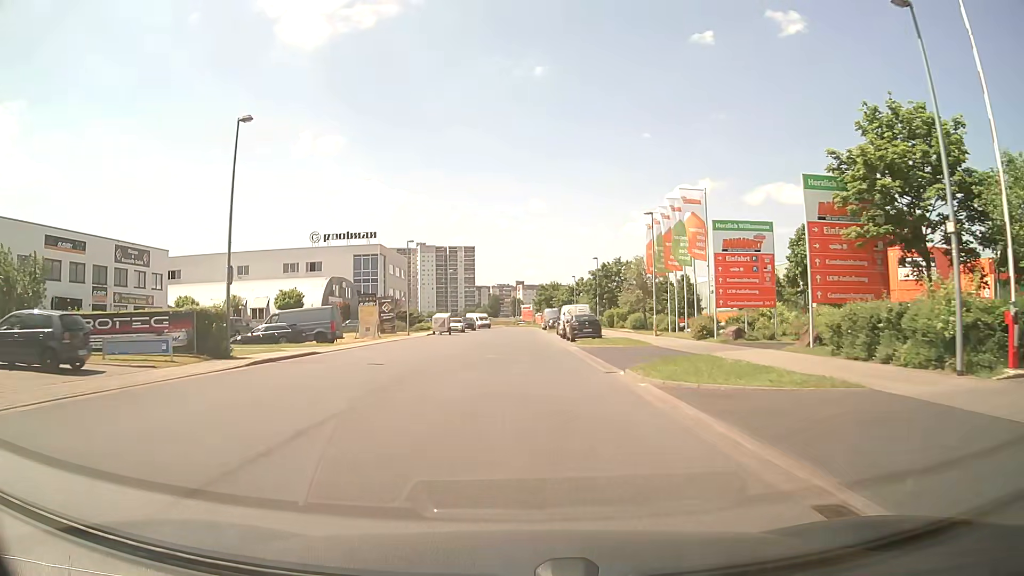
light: Day
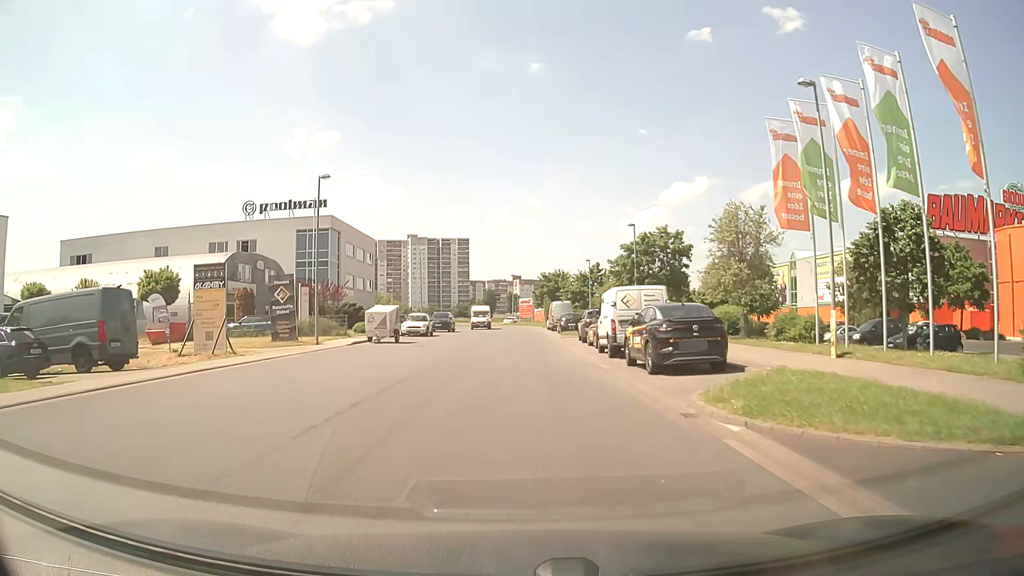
(+0.1, +23.5) m; 0°
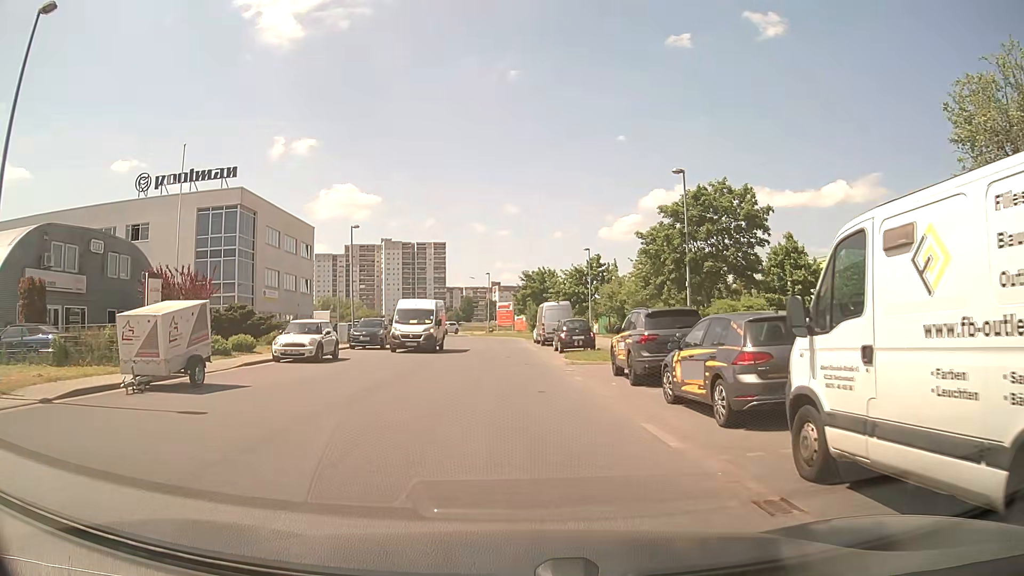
(+0.4, +19.2) m; +2°
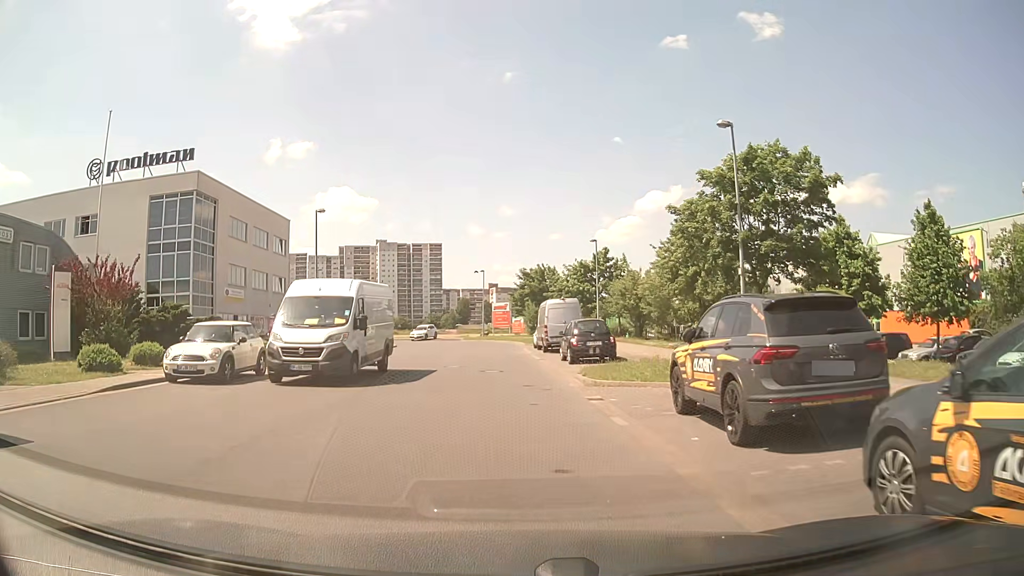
(+0.1, +7.3) m; +1°
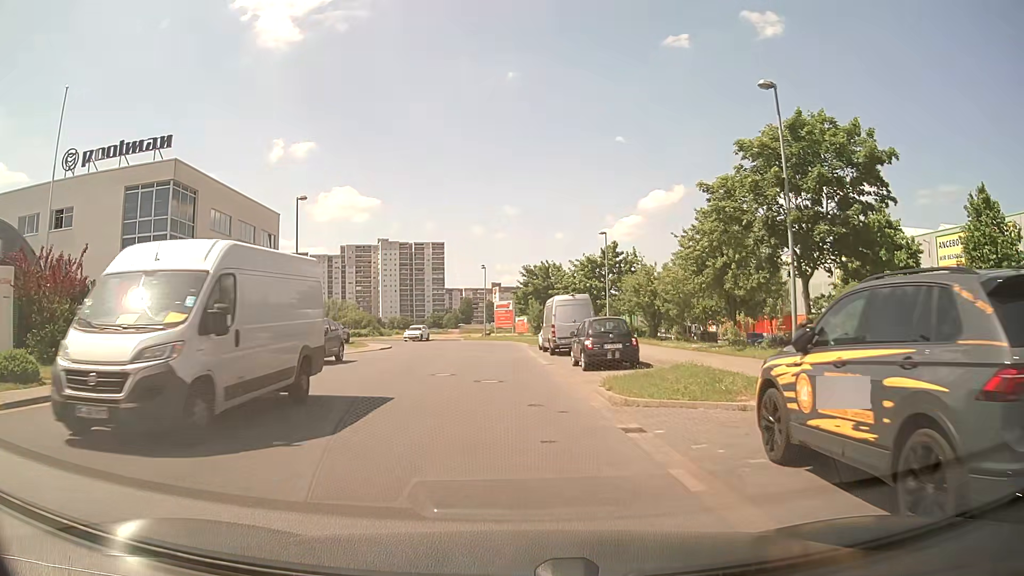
(0.0, +3.8) m; 0°
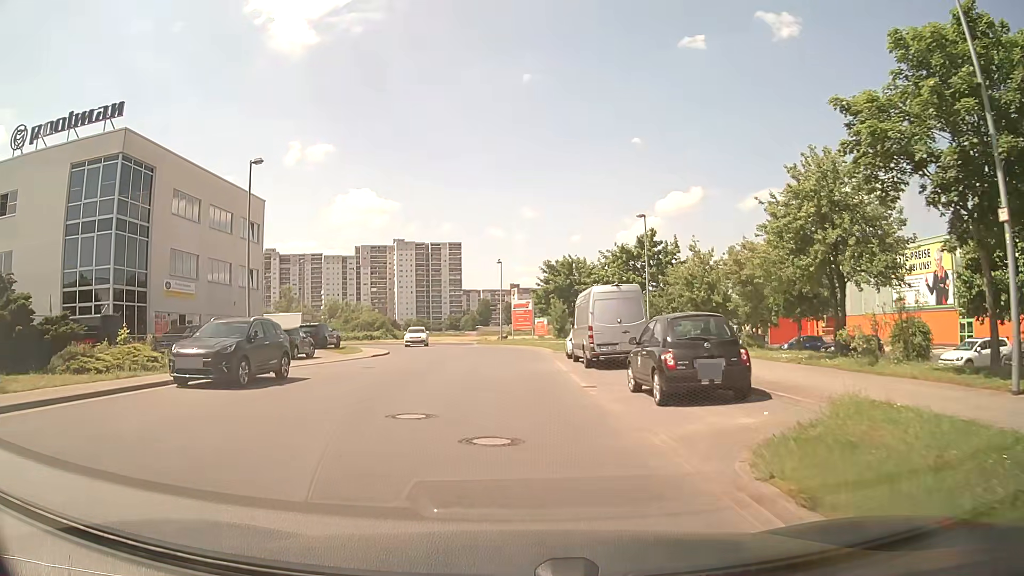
(-0.1, +8.4) m; -2°
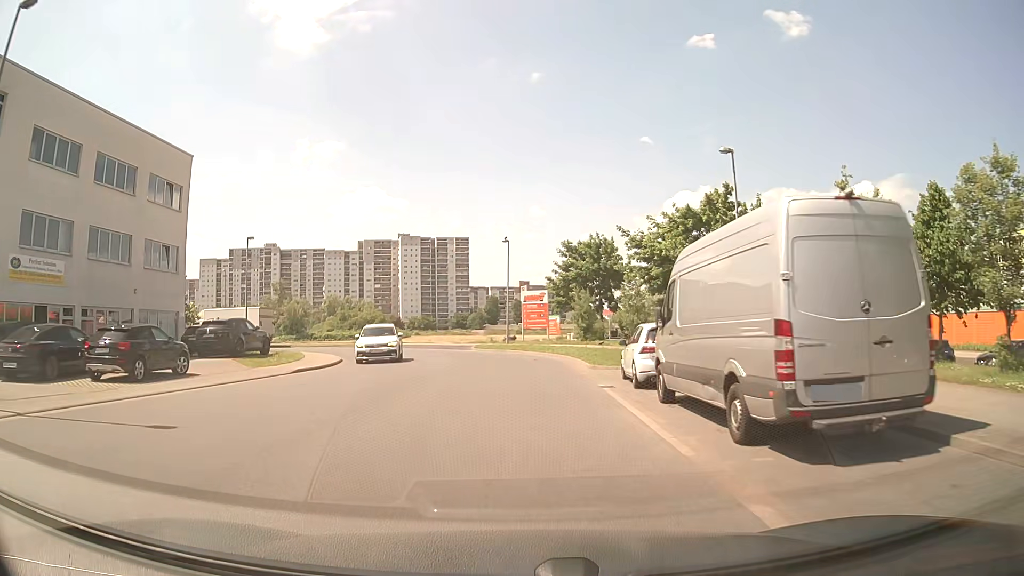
(-0.1, +15.2) m; -1°
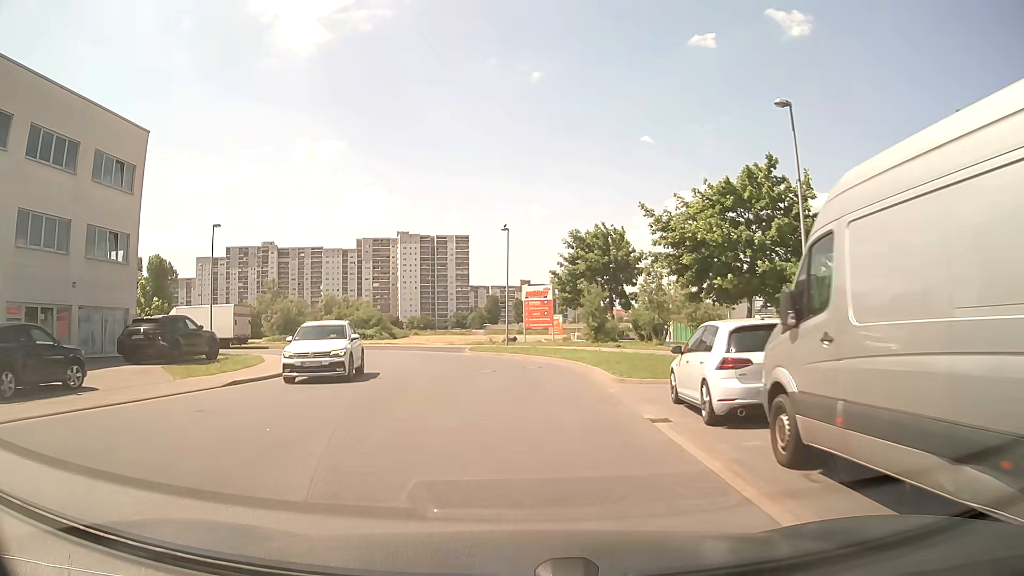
(0.0, +5.7) m; 0°
